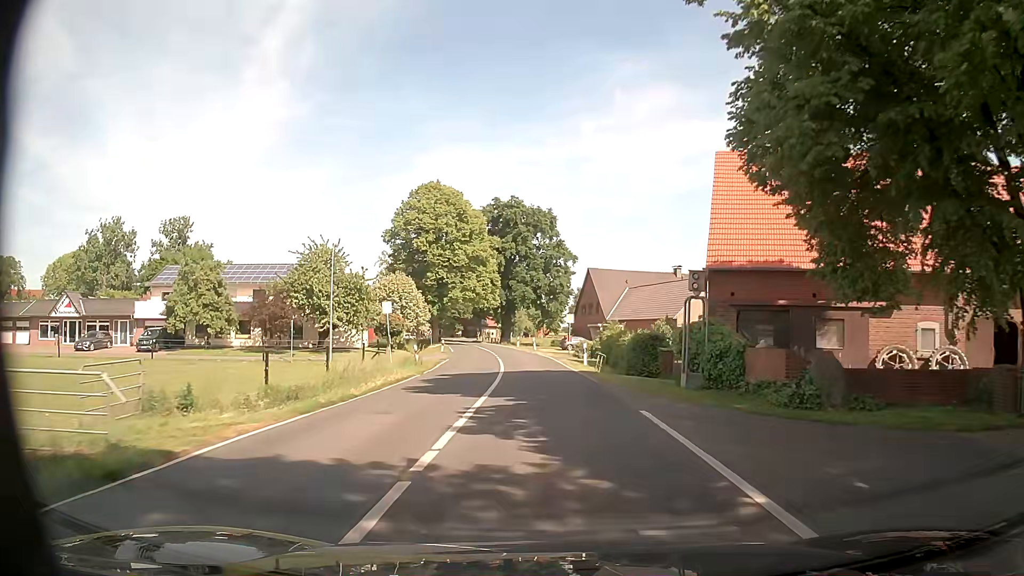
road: secondary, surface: asphalt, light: Day
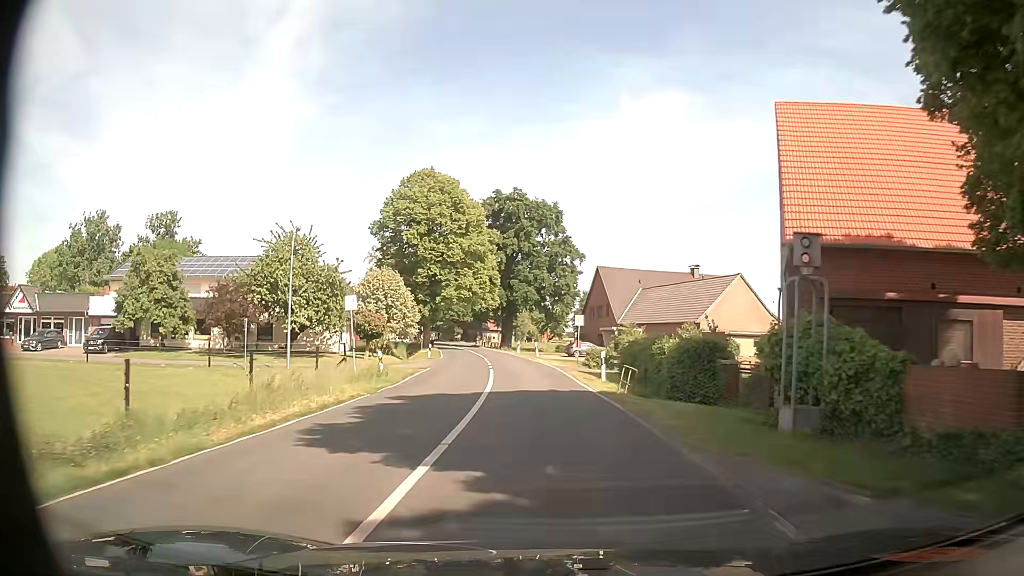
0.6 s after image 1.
(0.0, +7.8) m; -1°
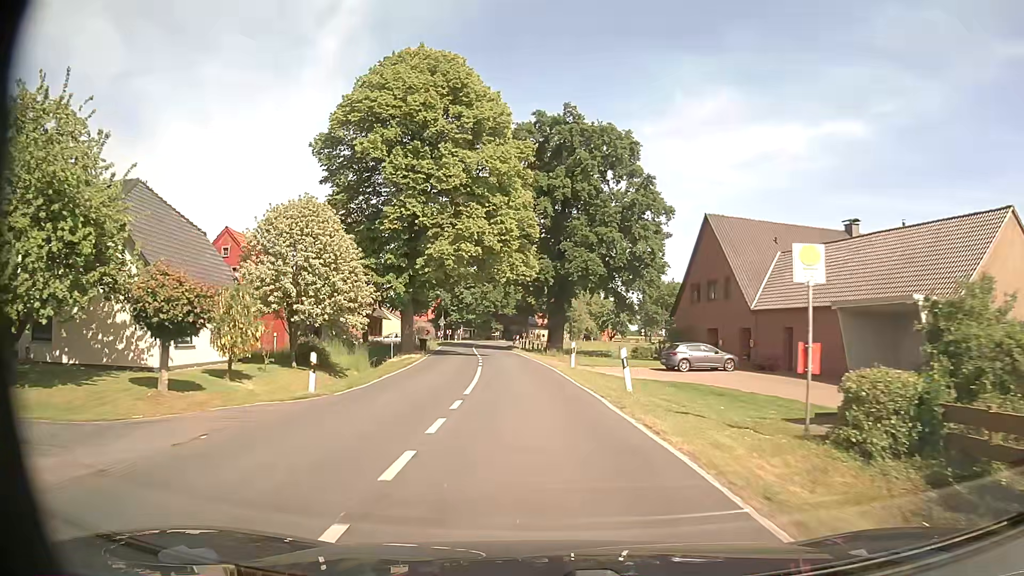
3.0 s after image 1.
(-0.7, +31.0) m; -4°
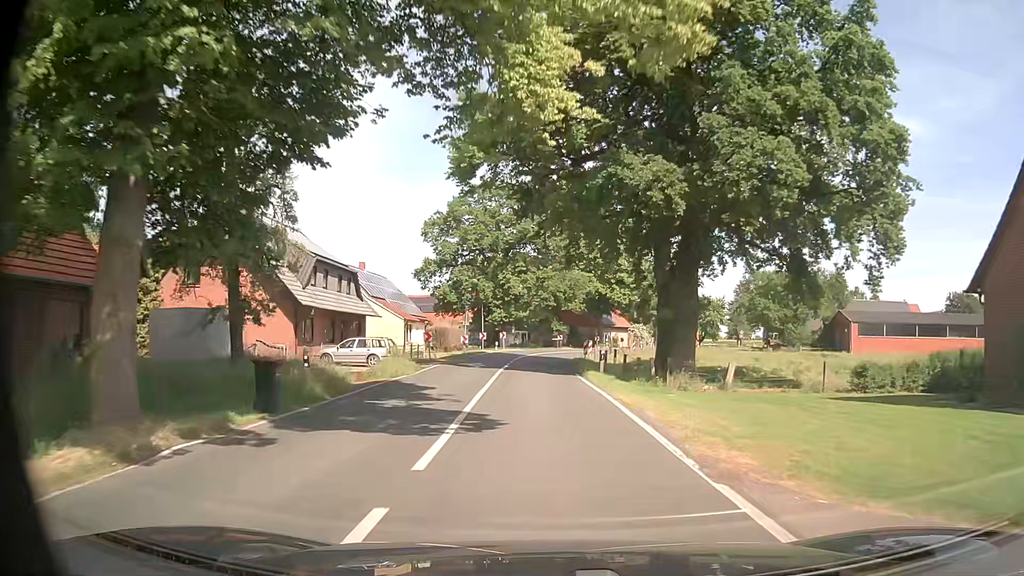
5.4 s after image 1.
(-1.6, +31.0) m; -6°
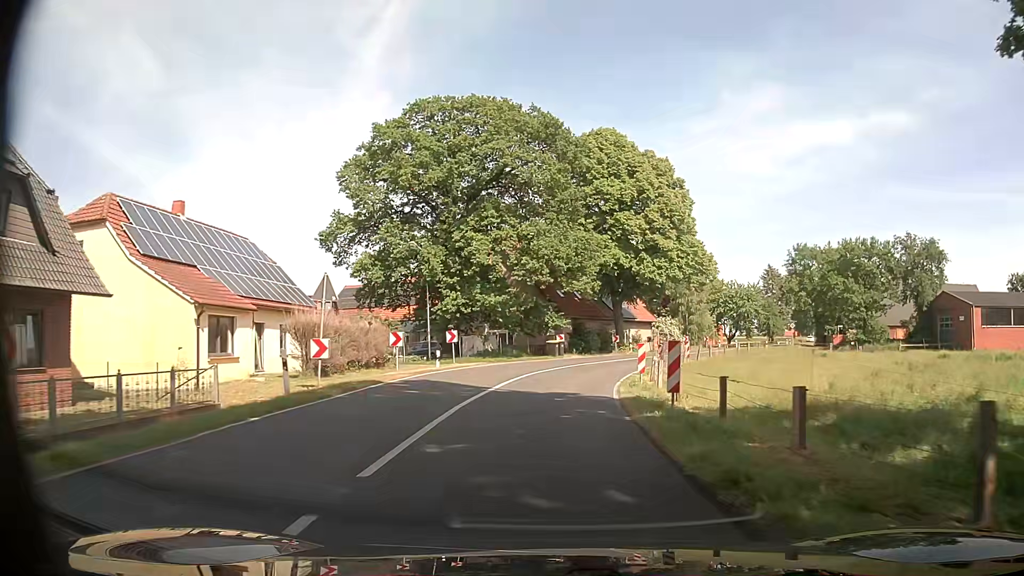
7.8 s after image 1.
(-0.2, +31.0) m; +2°
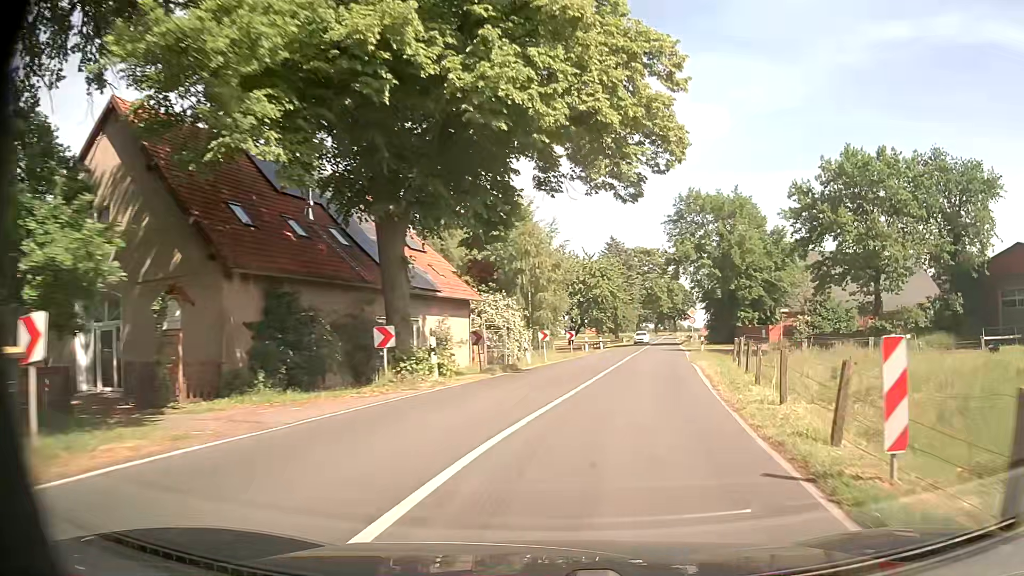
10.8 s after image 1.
(+3.0, +38.6) m; +16°
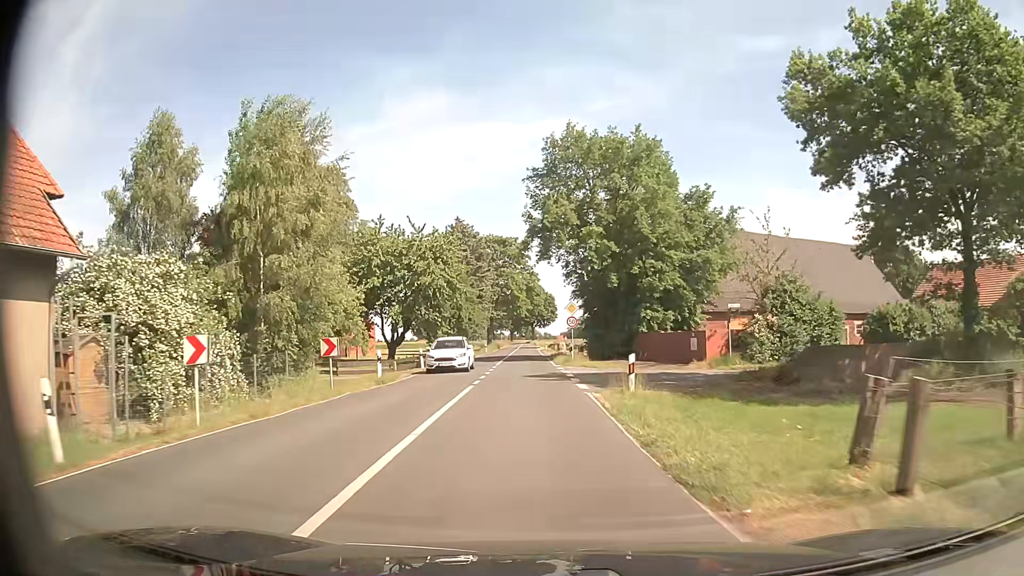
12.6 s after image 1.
(+3.4, +22.8) m; +13°
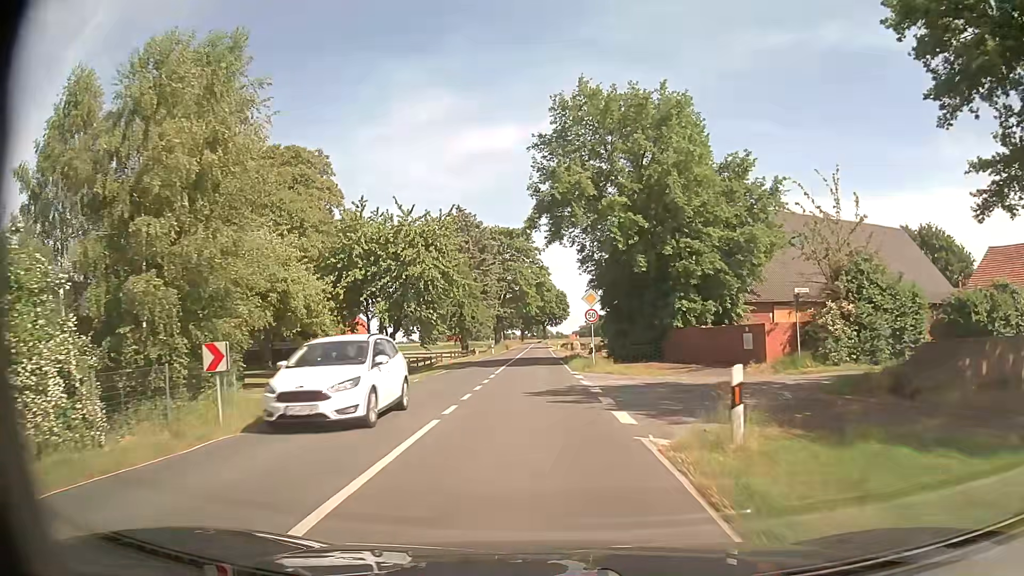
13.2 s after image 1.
(-0.1, +7.7) m; -1°
(0, +10) (0, +20) (-1, +30) (-1, +40) (-1, +50) (-2, +60) (-2, +70) (-2, +80) (-2, +90) (-2, +100) m
